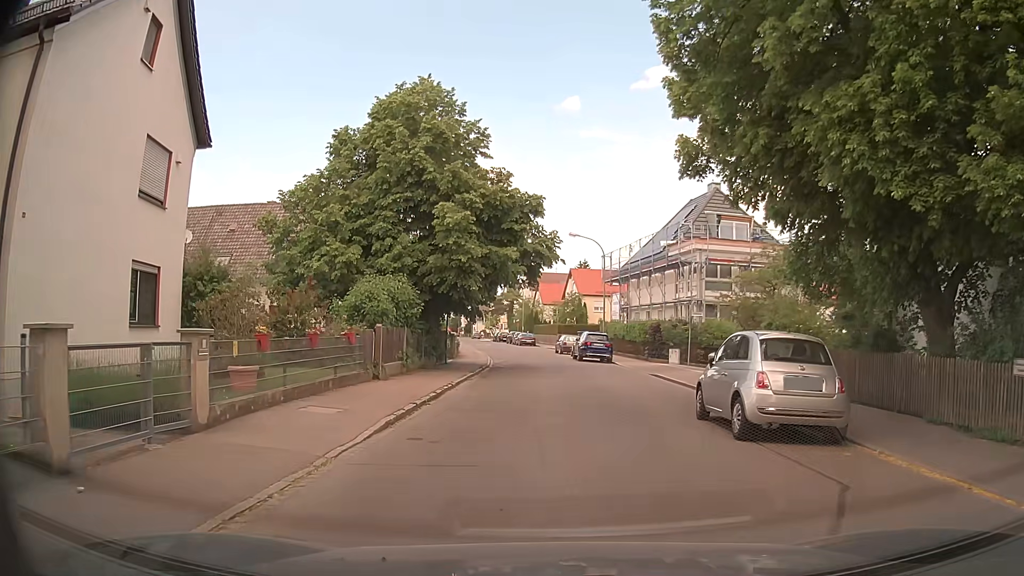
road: unclassified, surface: asphalt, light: Day
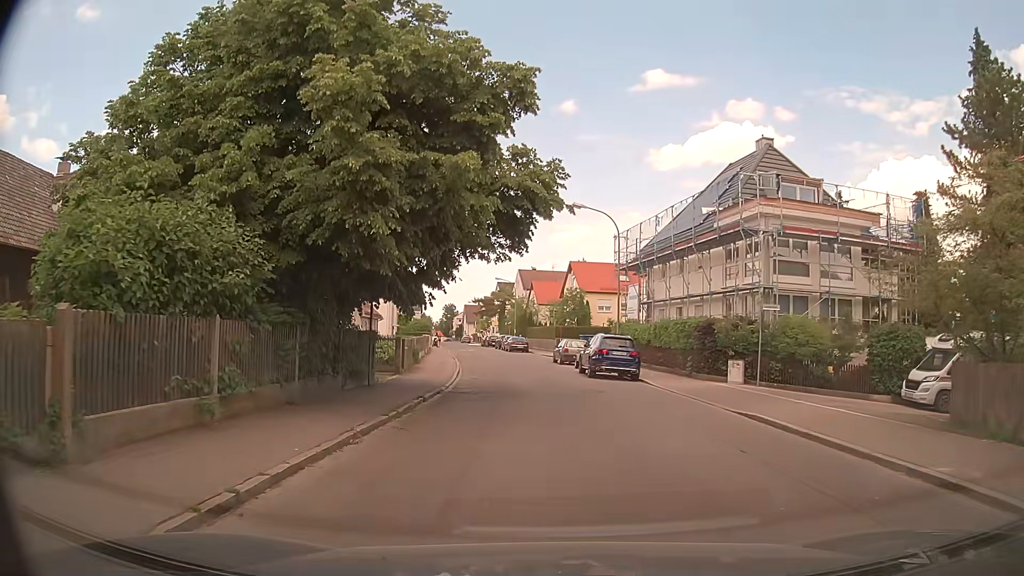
(+0.2, +12.6) m; +1°
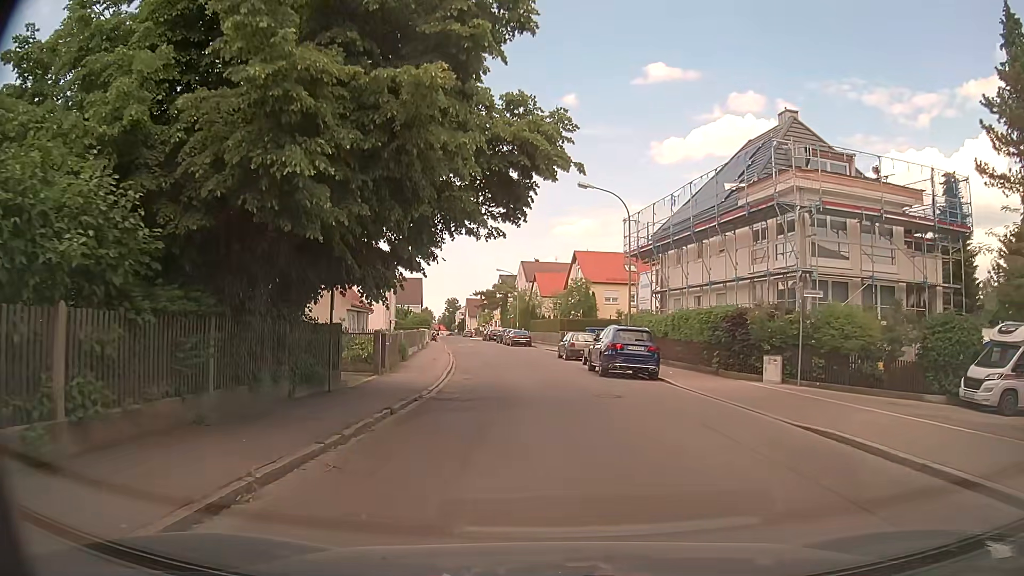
(0.0, +3.5) m; 0°
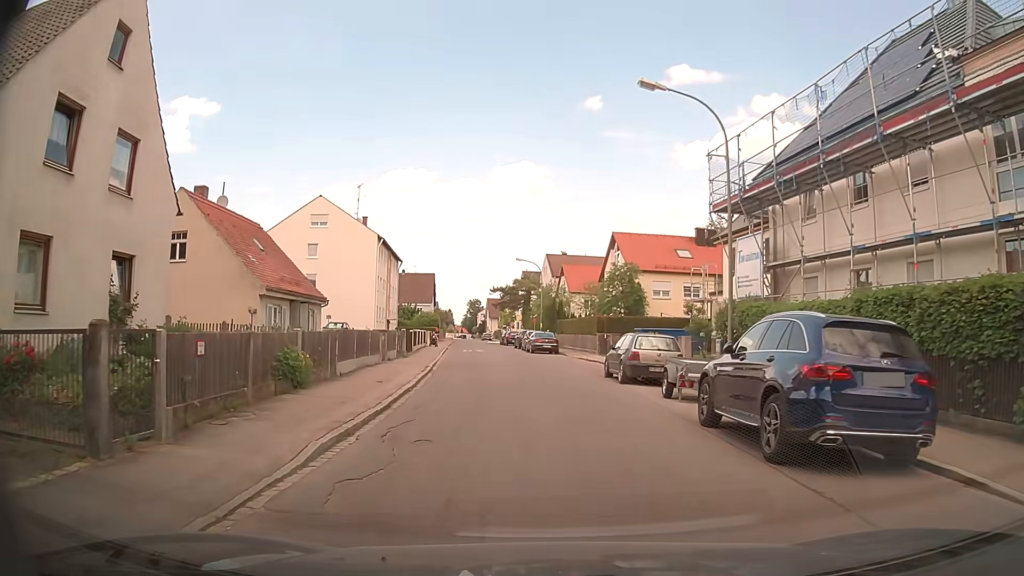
(-0.1, +14.6) m; -2°
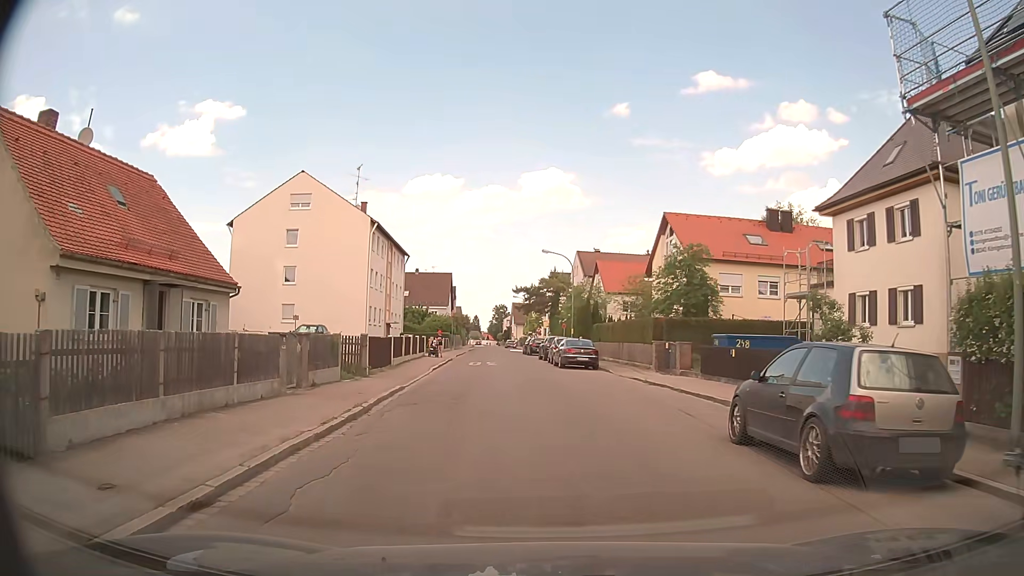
(-0.2, +12.0) m; -1°
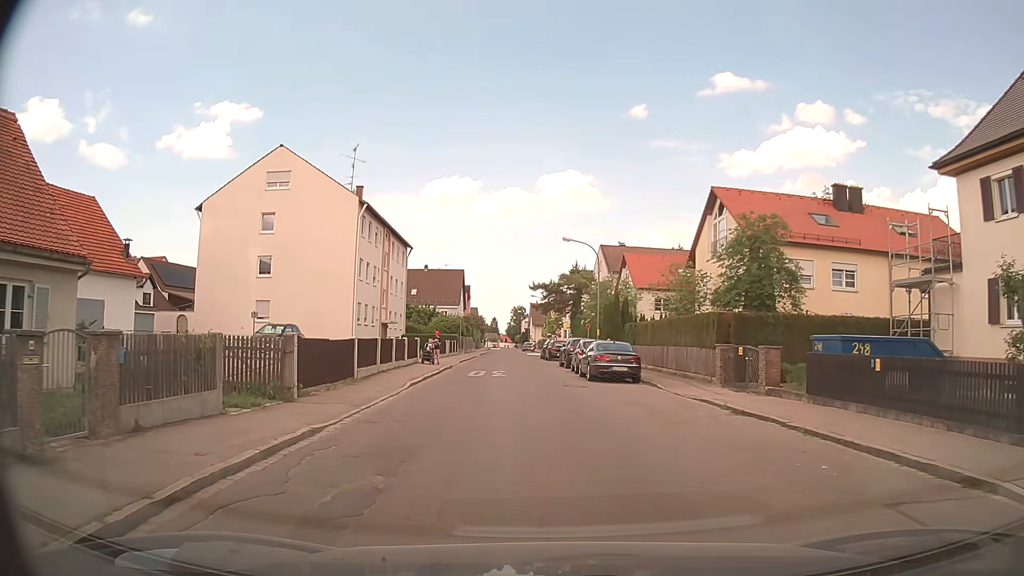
(-0.2, +8.1) m; -2°
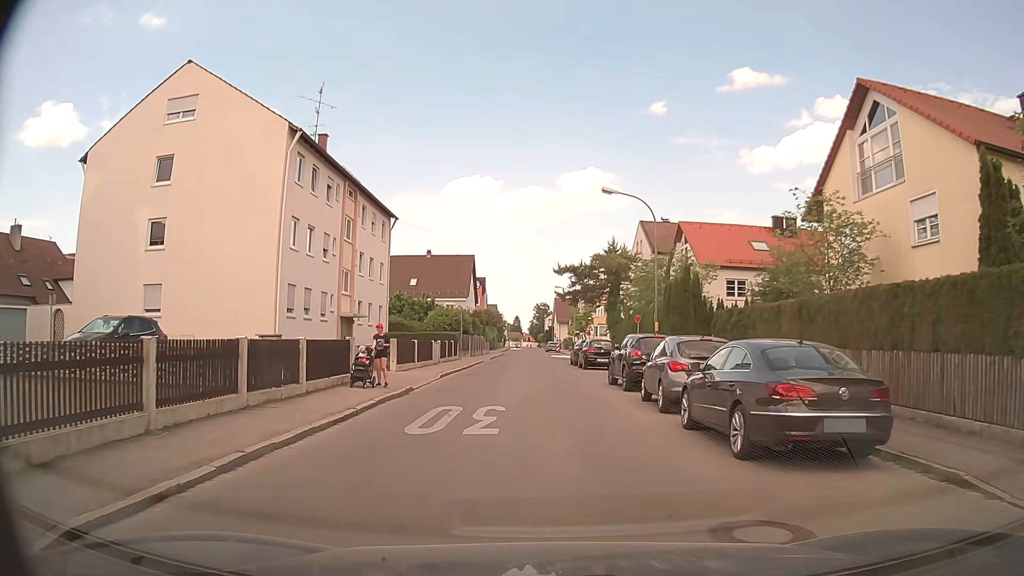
(-0.3, +15.7) m; -1°
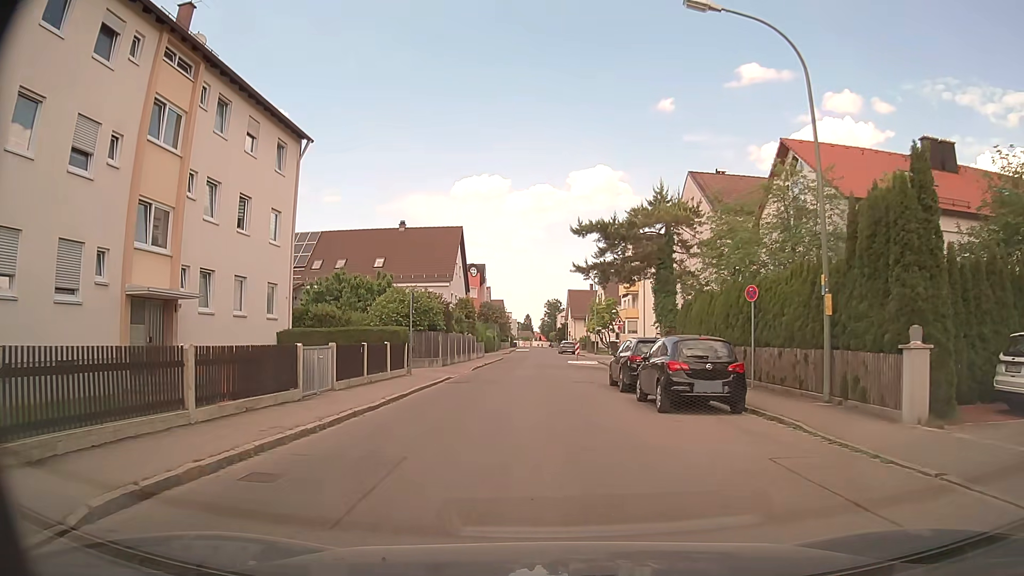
(-0.2, +19.7) m; -1°
(0, +10) (0, +20) (-1, +30) (-1, +40) (-1, +50) (-2, +60) (-2, +70) (-2, +80) (-1, +90) (-1, +100) m
